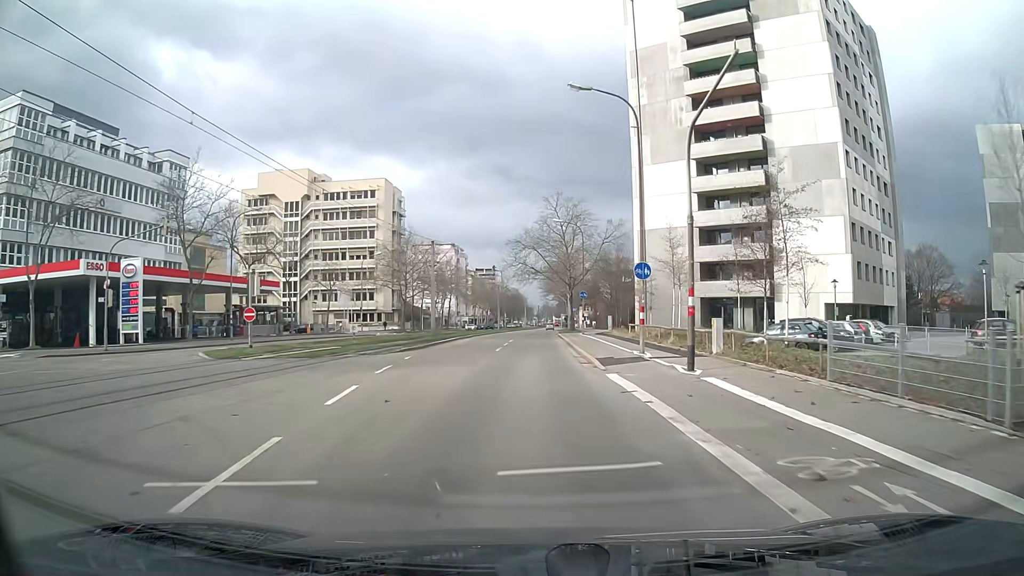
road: tertiary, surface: asphalt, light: Day
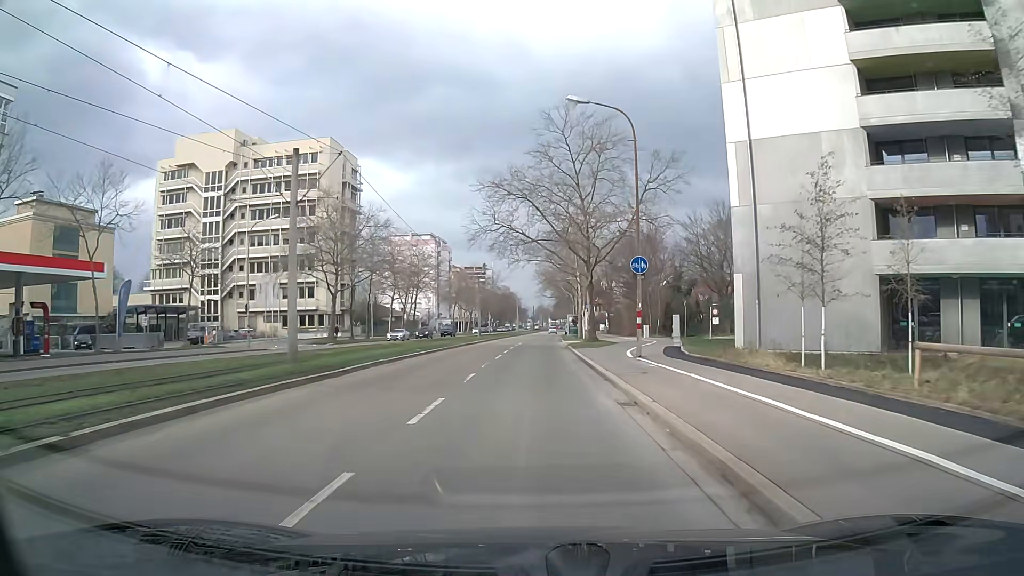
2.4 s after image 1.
(+0.2, +31.0) m; 0°
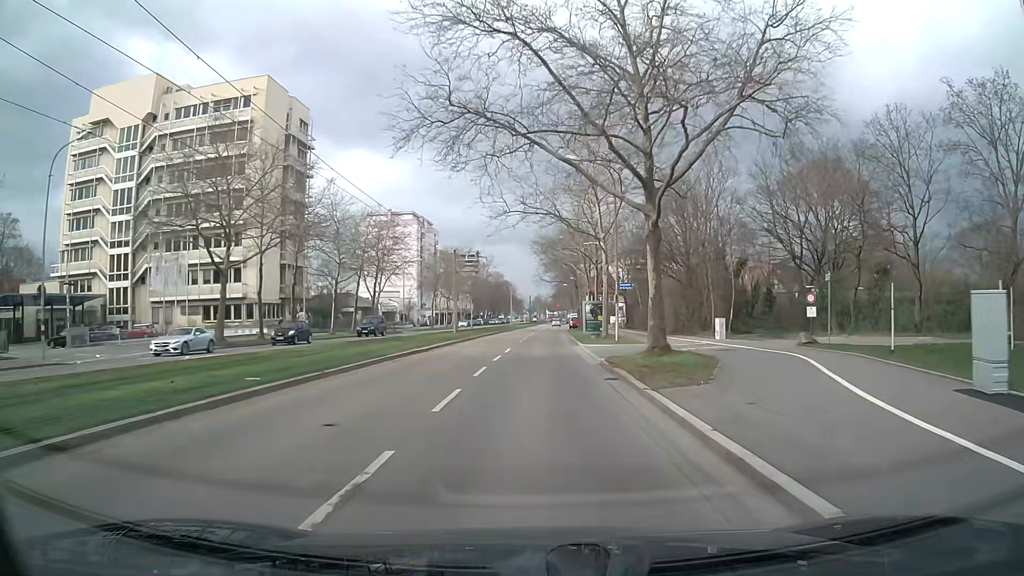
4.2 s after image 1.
(0.0, +23.0) m; 0°
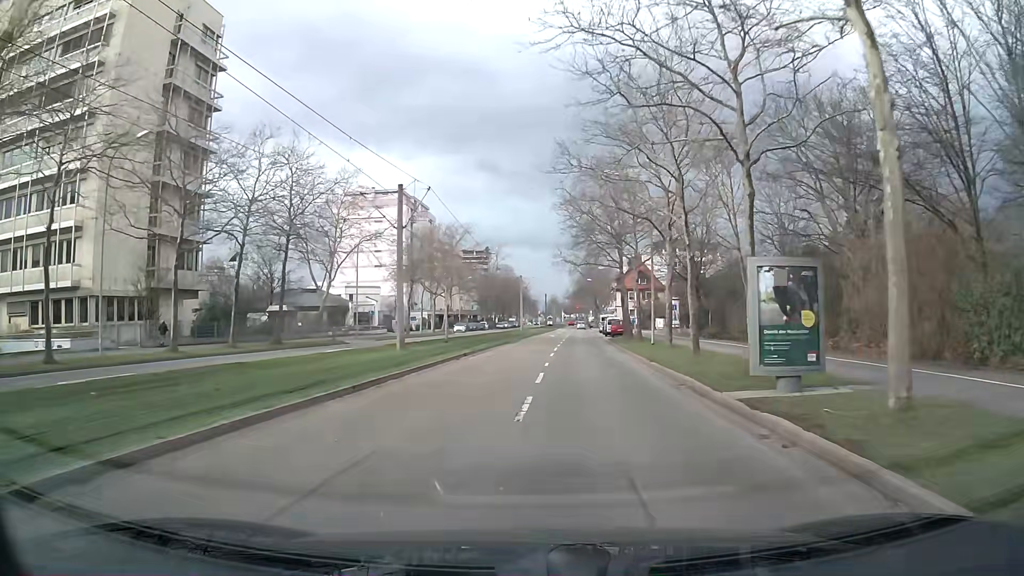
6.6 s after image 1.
(-0.4, +30.3) m; -1°
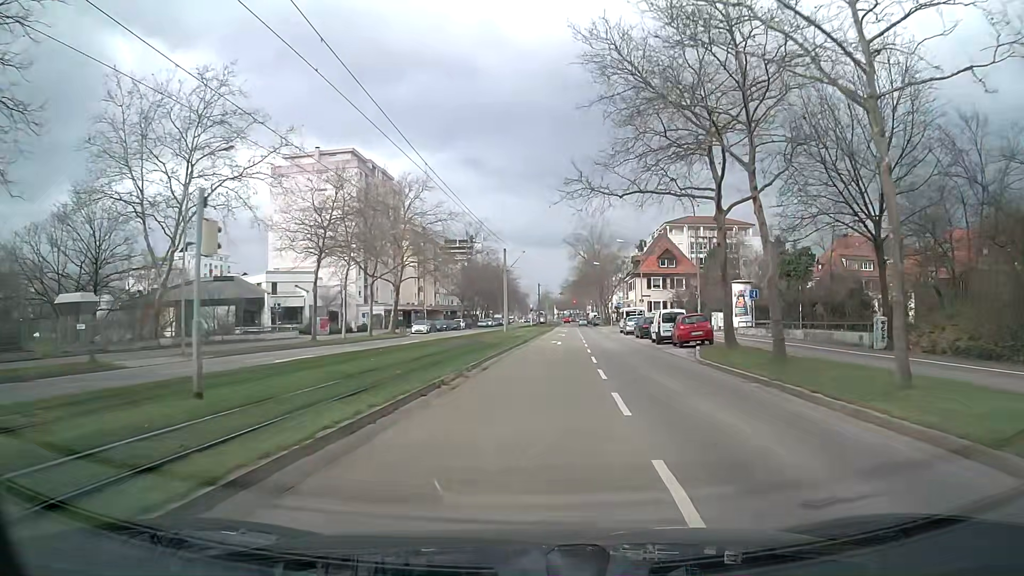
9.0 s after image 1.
(+0.3, +29.9) m; +2°
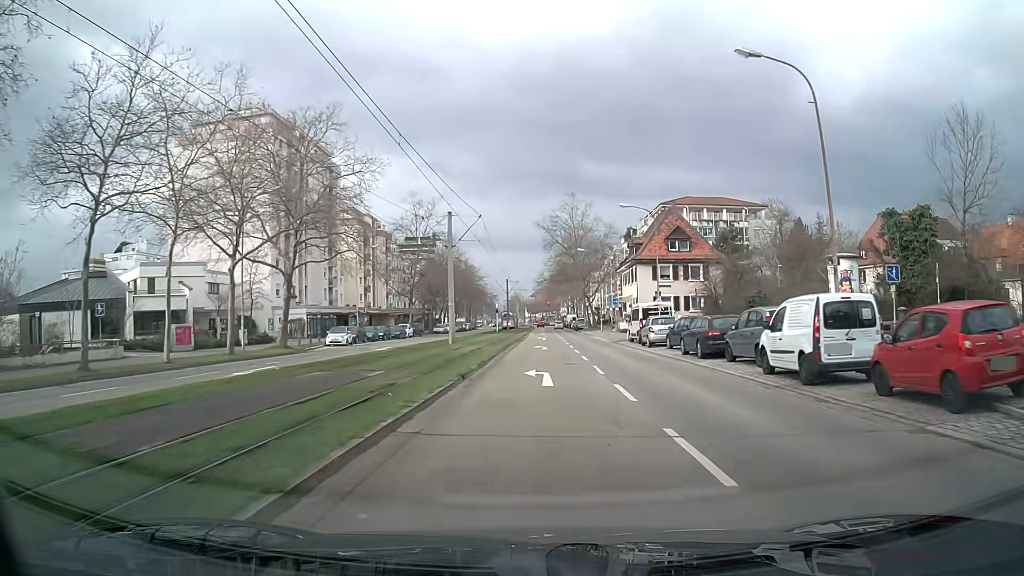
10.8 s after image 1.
(+0.4, +22.2) m; +2°
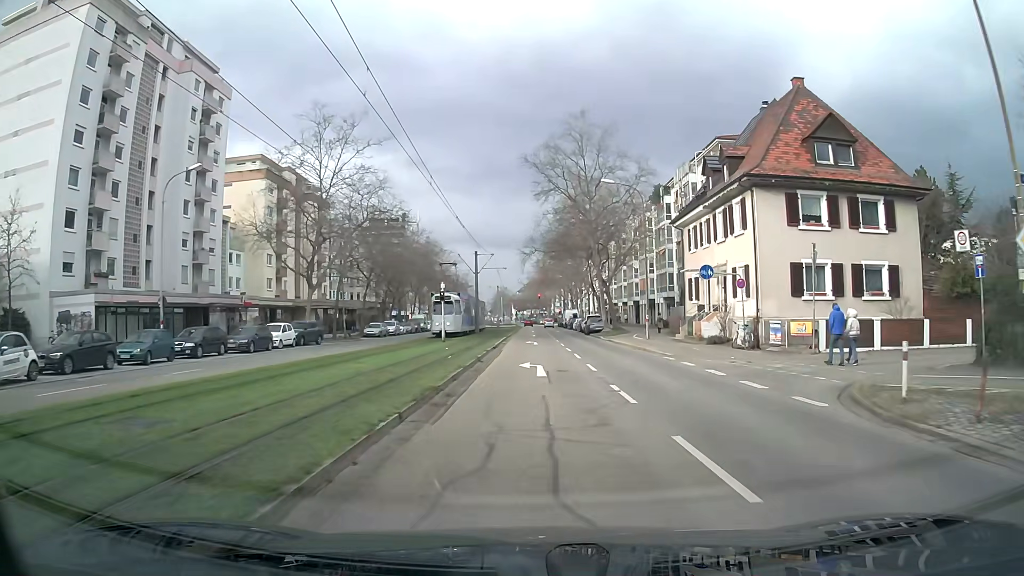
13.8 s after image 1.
(+0.4, +36.5) m; +1°
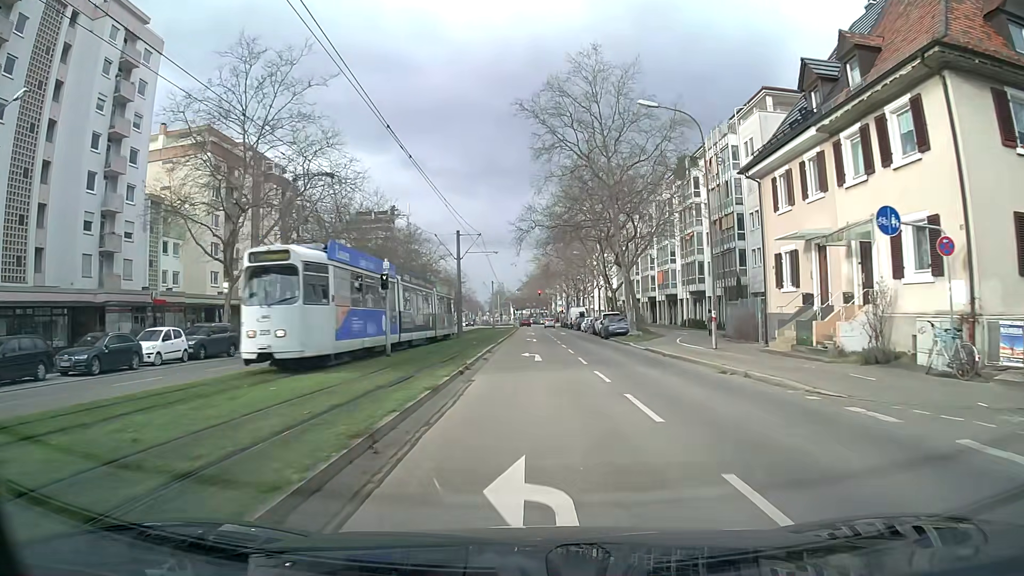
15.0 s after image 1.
(0.0, +14.4) m; 0°
(0, +10) (0, +20) (0, +30) (0, +40) (0, +50) (0, +60) (0, +70) (0, +80) (0, +90) (0, +100) m
